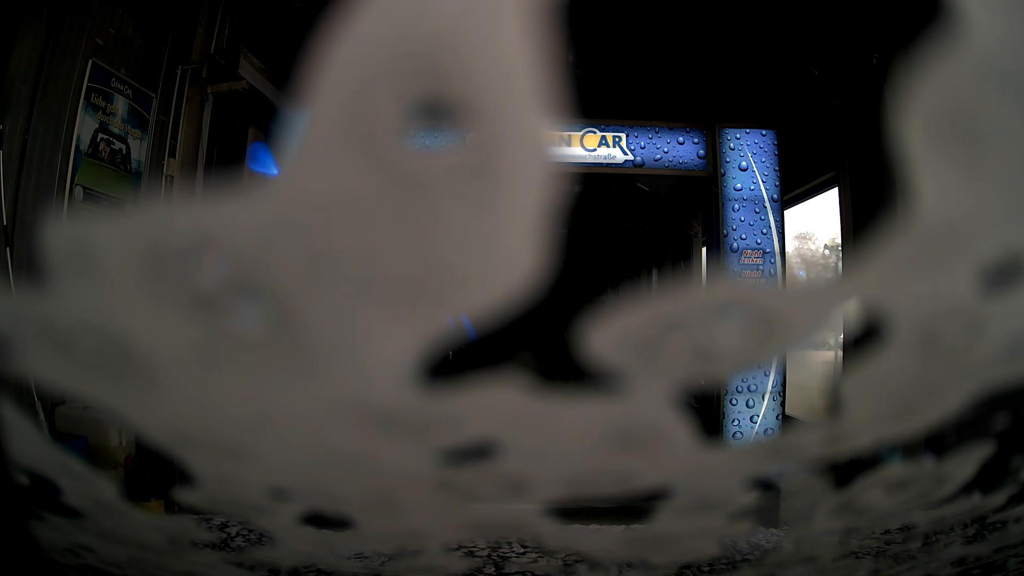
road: service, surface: asphalt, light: Day
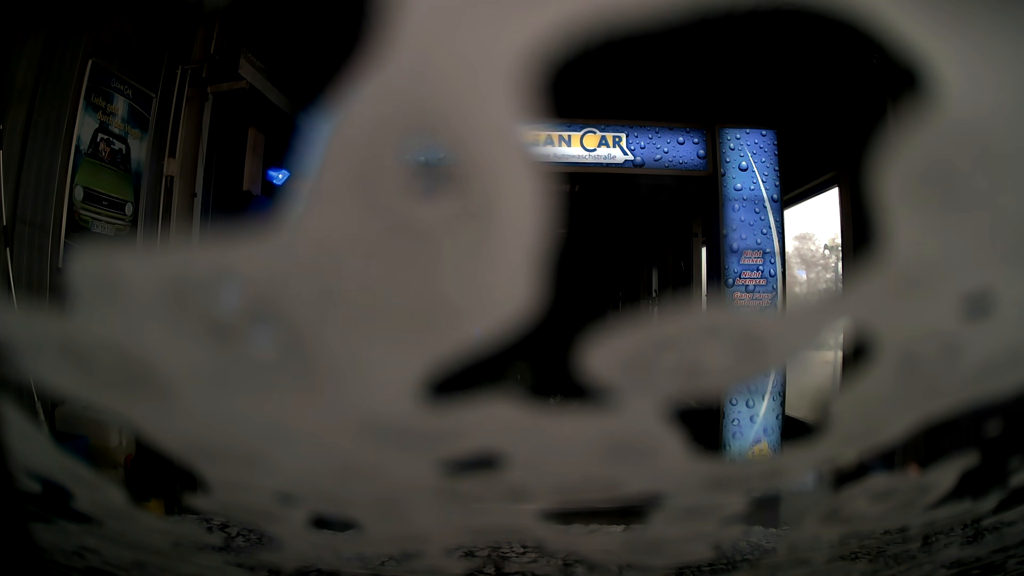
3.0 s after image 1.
(0.0, 0.0) m; 0°
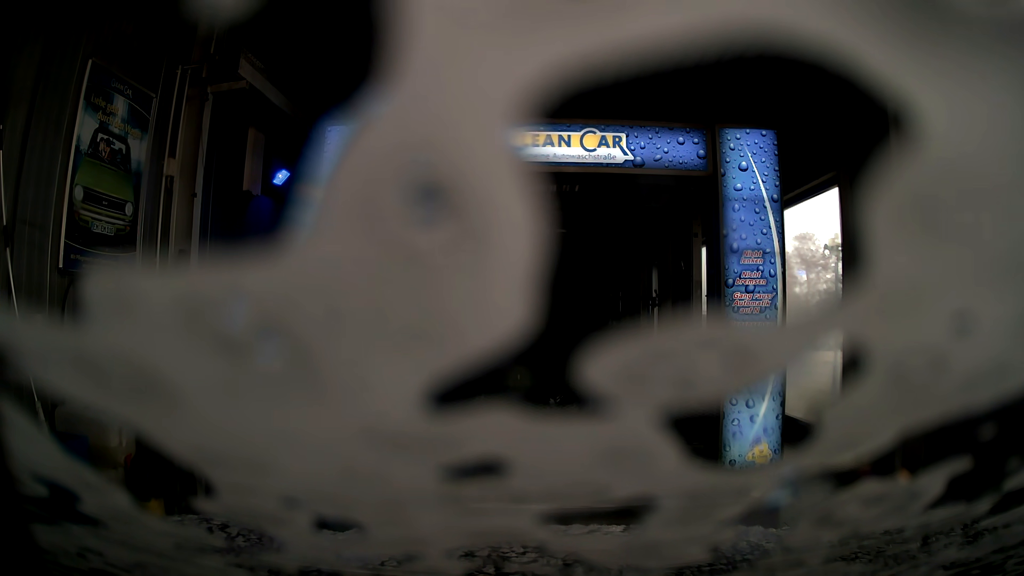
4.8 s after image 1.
(0.0, 0.0) m; 0°
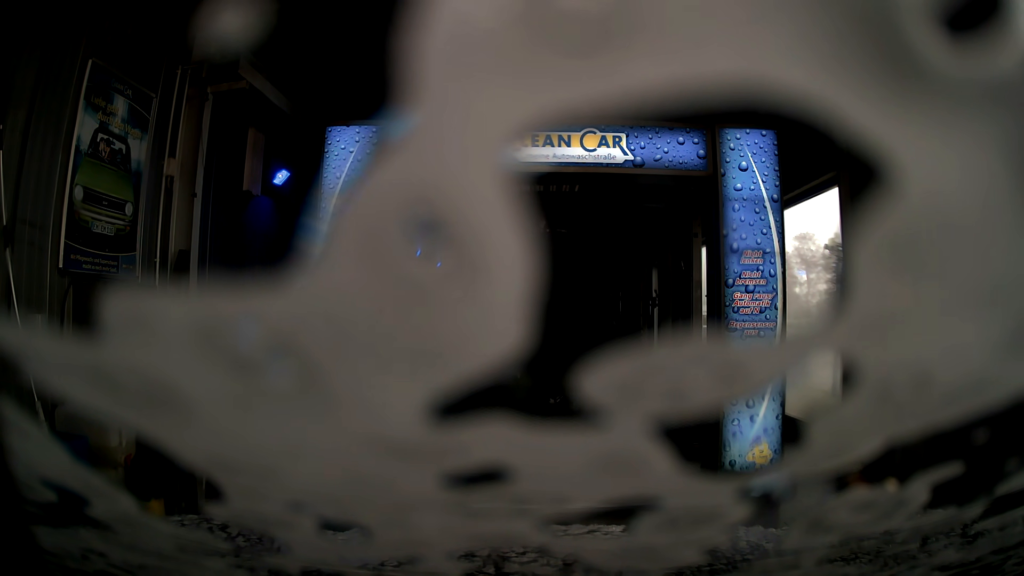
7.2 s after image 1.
(0.0, 0.0) m; 0°
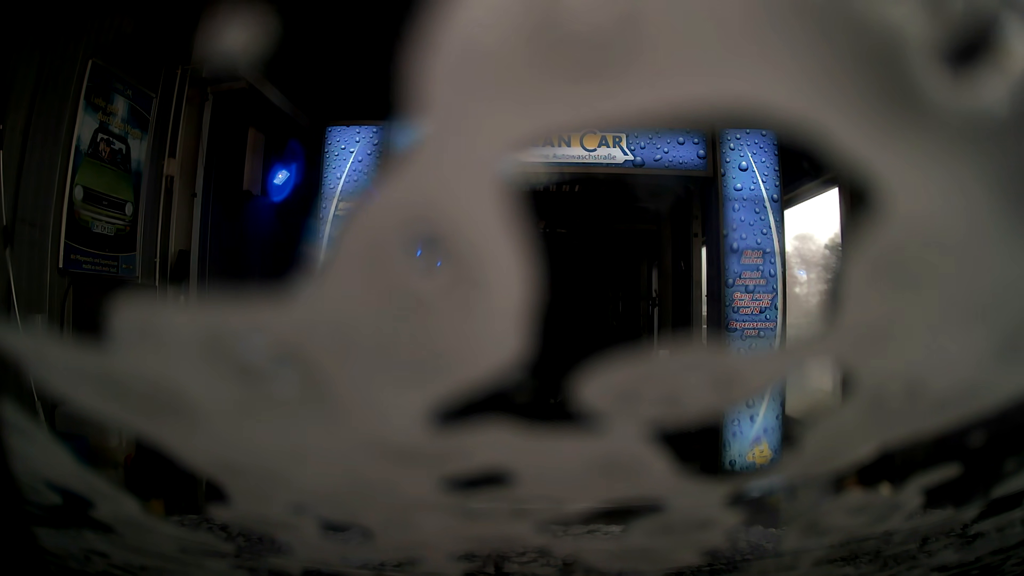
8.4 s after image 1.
(0.0, 0.0) m; 0°
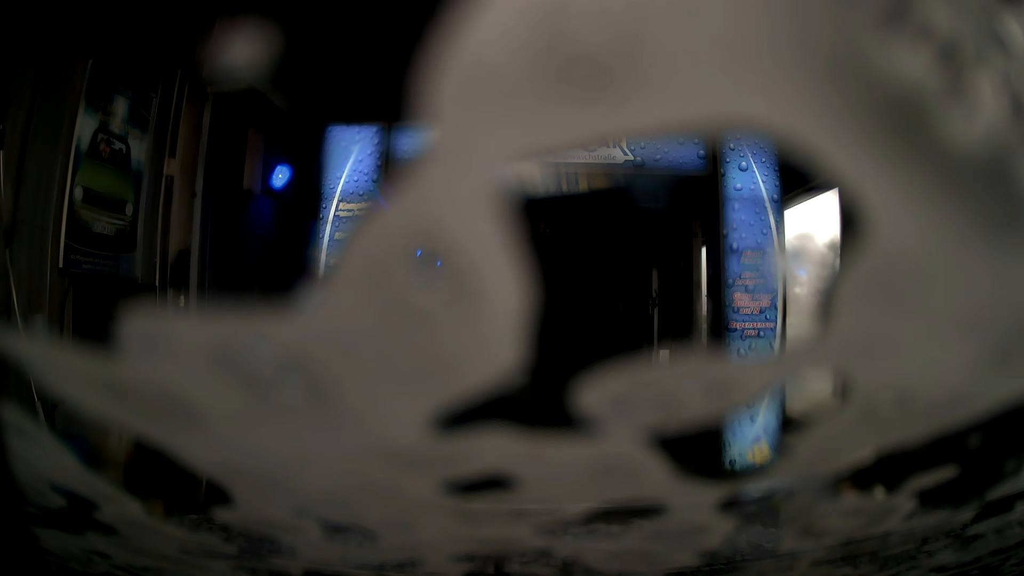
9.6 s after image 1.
(0.0, 0.0) m; 0°
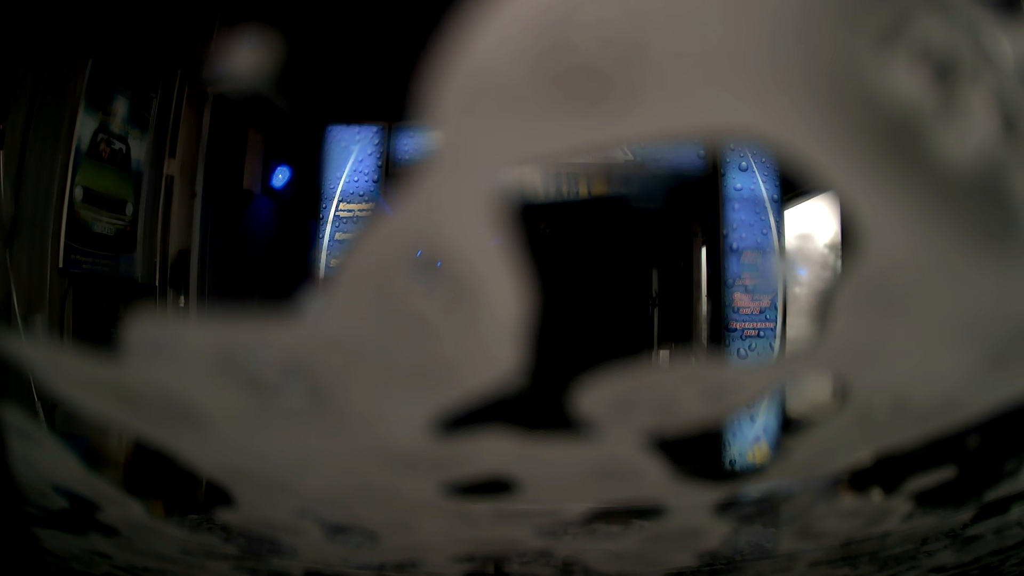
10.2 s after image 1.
(0.0, 0.0) m; 0°
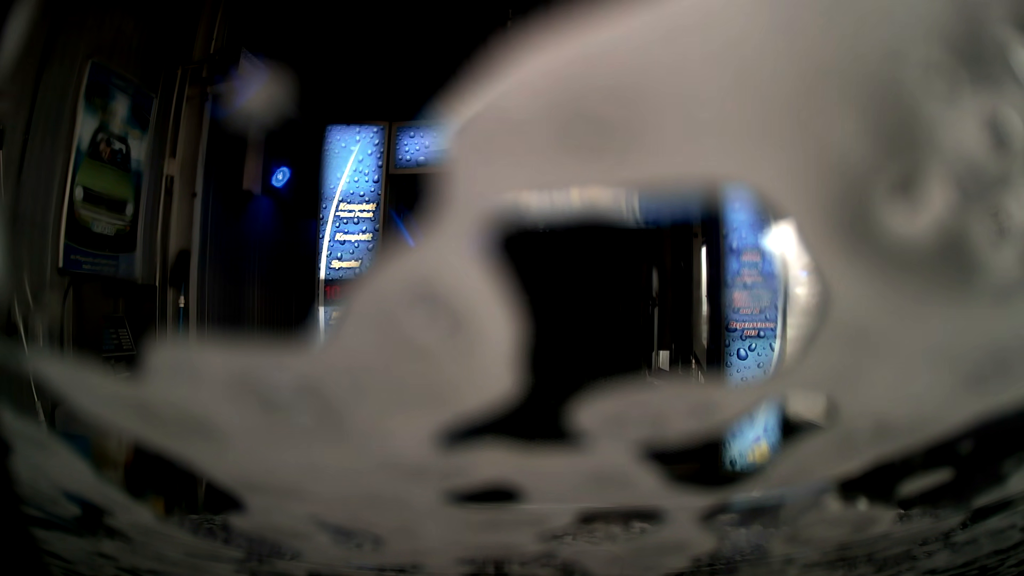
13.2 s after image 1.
(0.0, 0.0) m; 0°
